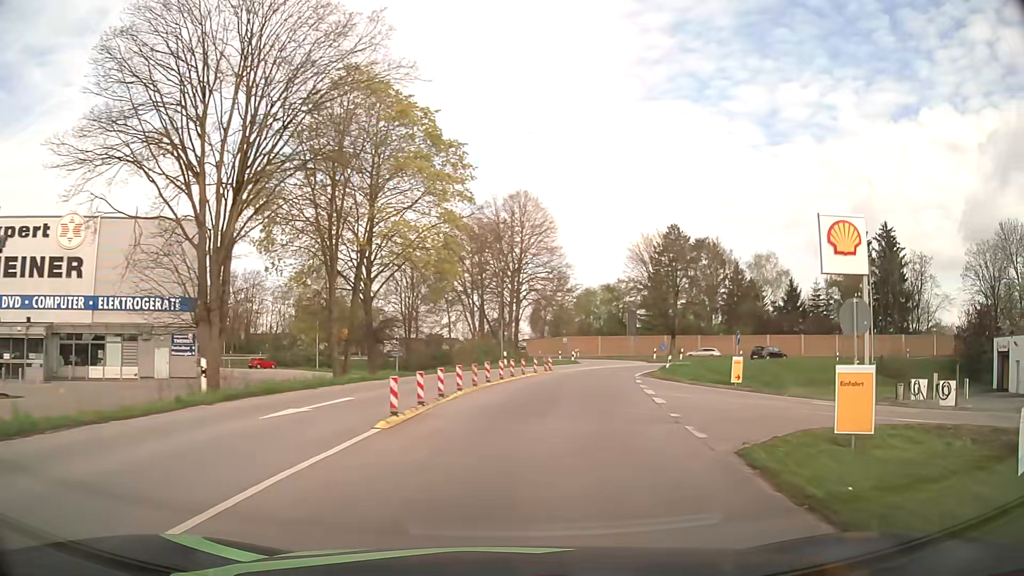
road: primary_link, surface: asphalt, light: Day
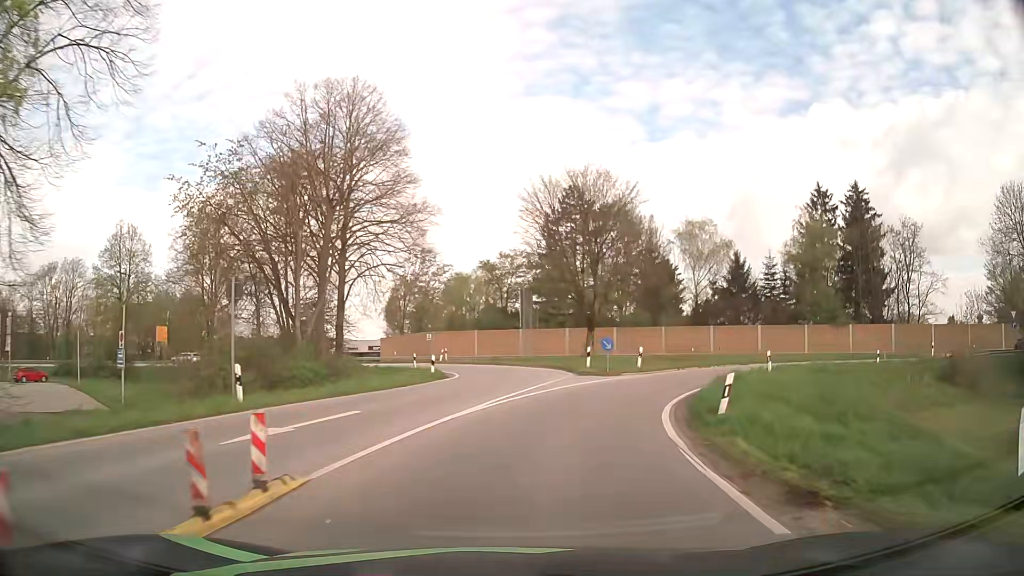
(+2.7, +26.8) m; +10°
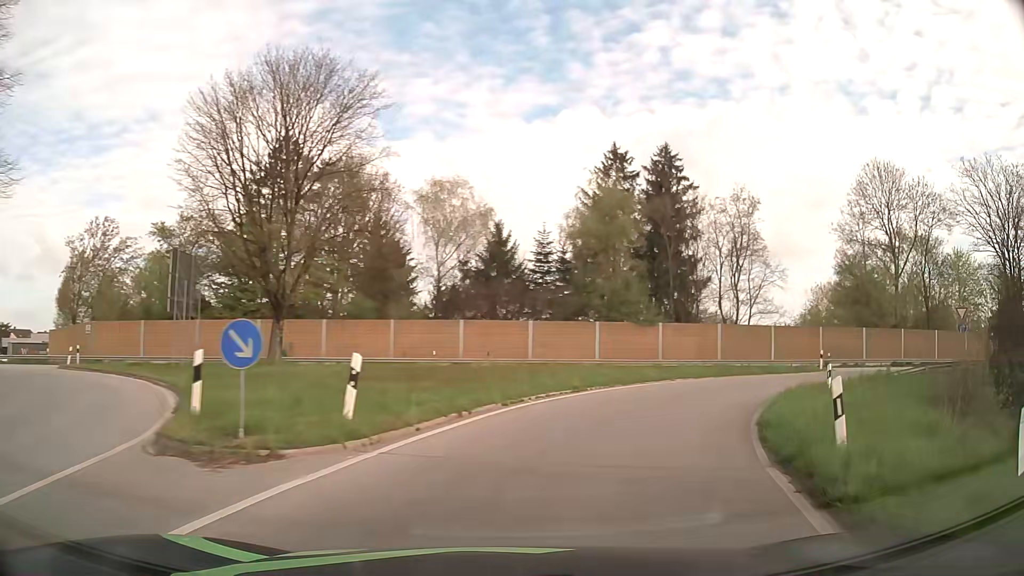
(+3.5, +20.0) m; +24°
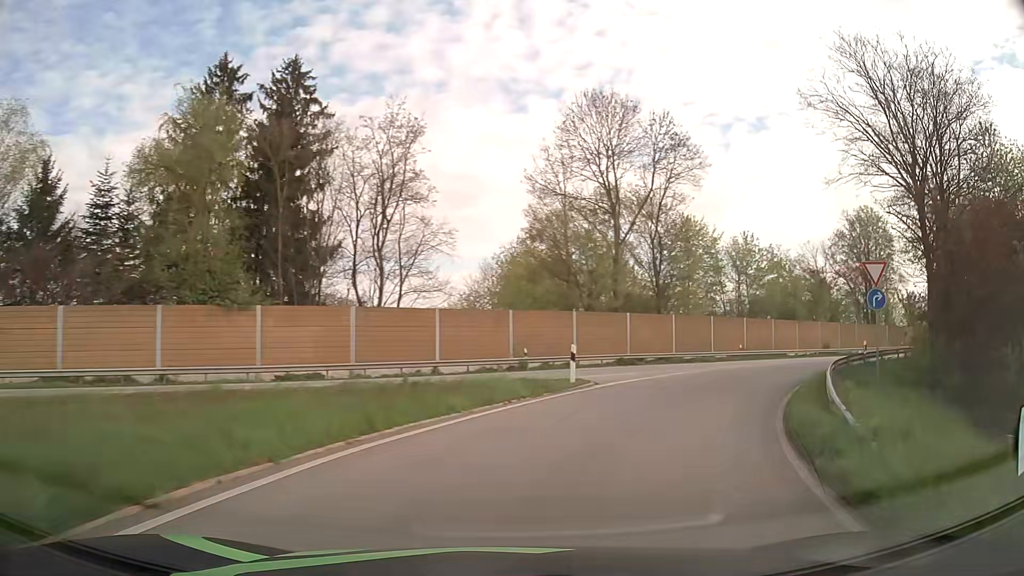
(+5.3, +19.1) m; +31°
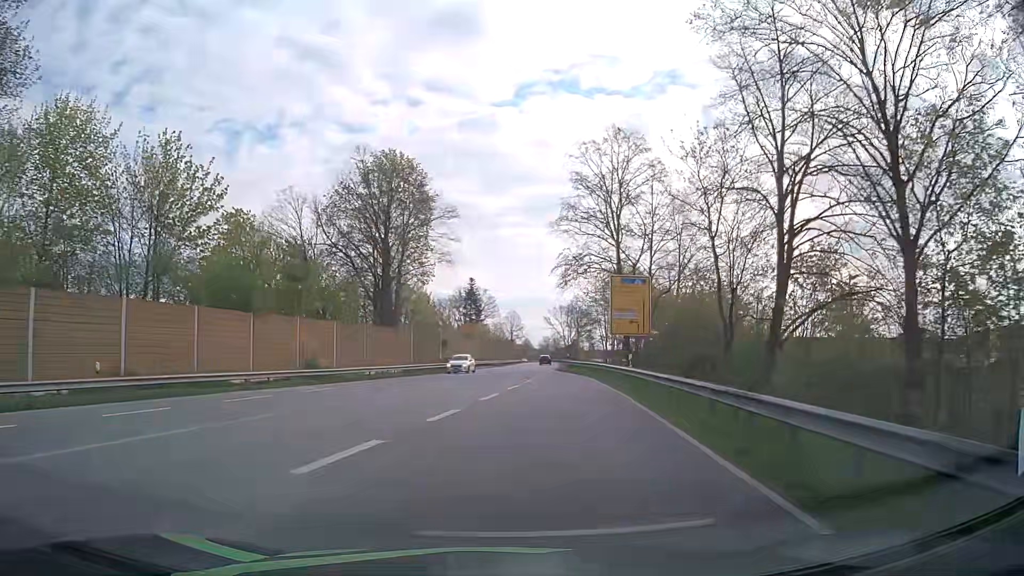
(+14.5, +30.7) m; +44°
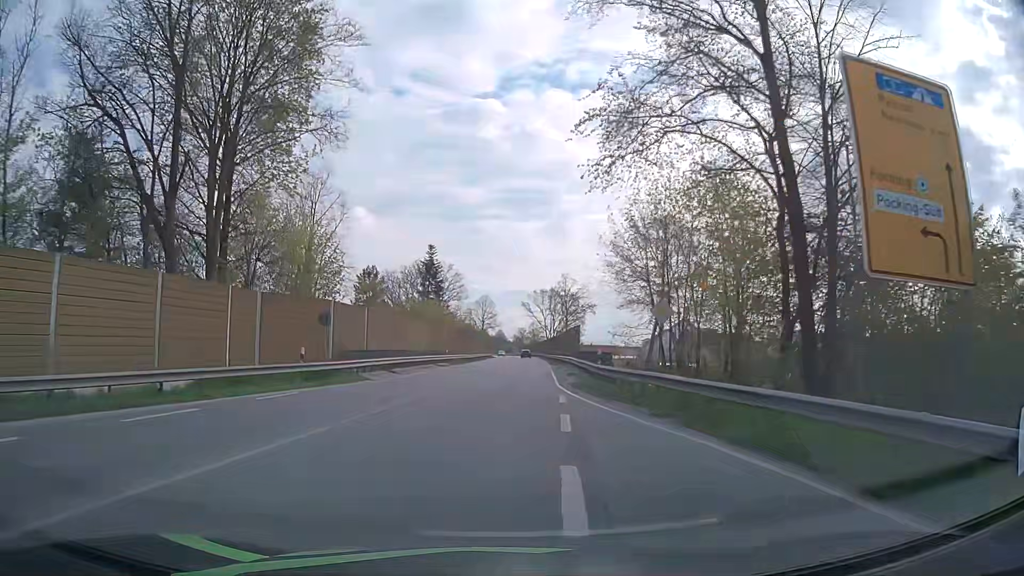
(+0.7, +32.6) m; +2°
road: primary
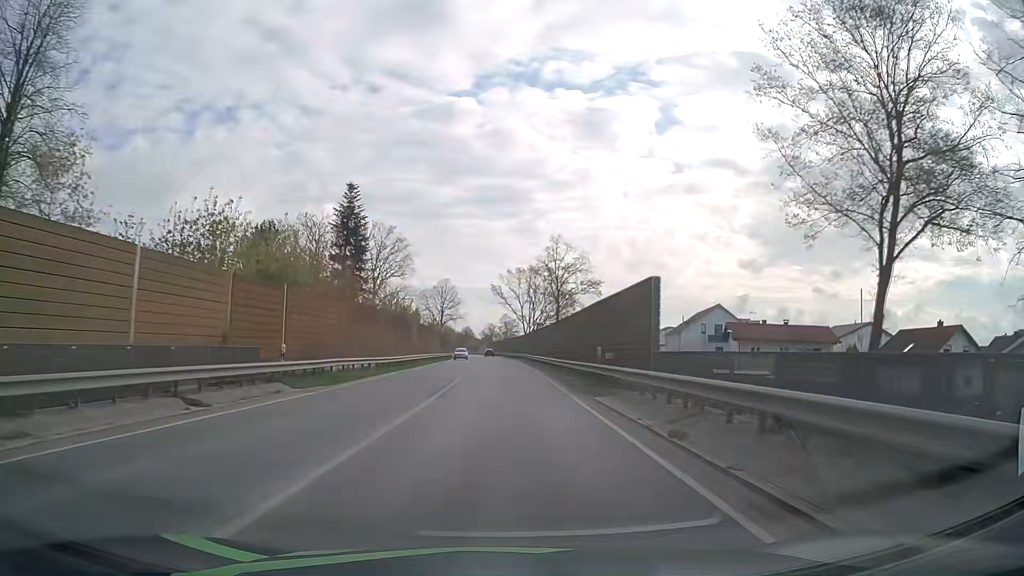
(+1.0, +39.1) m; +3°
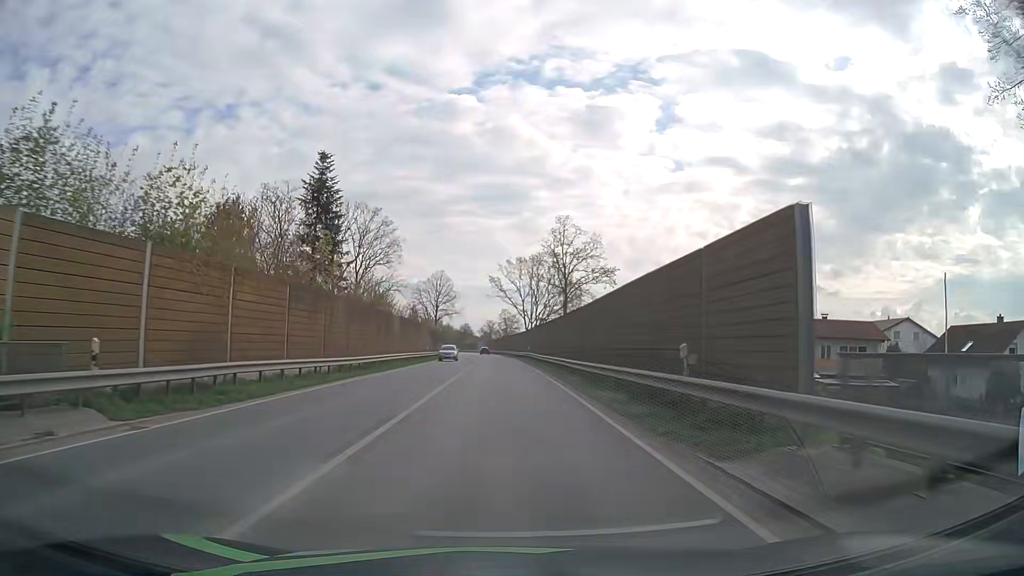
(0.0, +10.8) m; 0°
